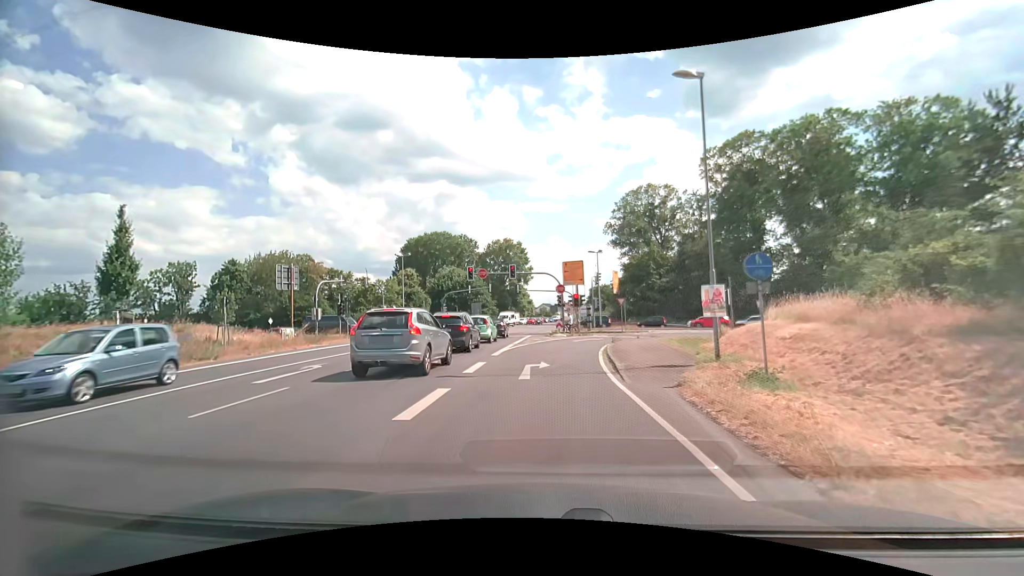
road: tertiary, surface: asphalt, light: Day
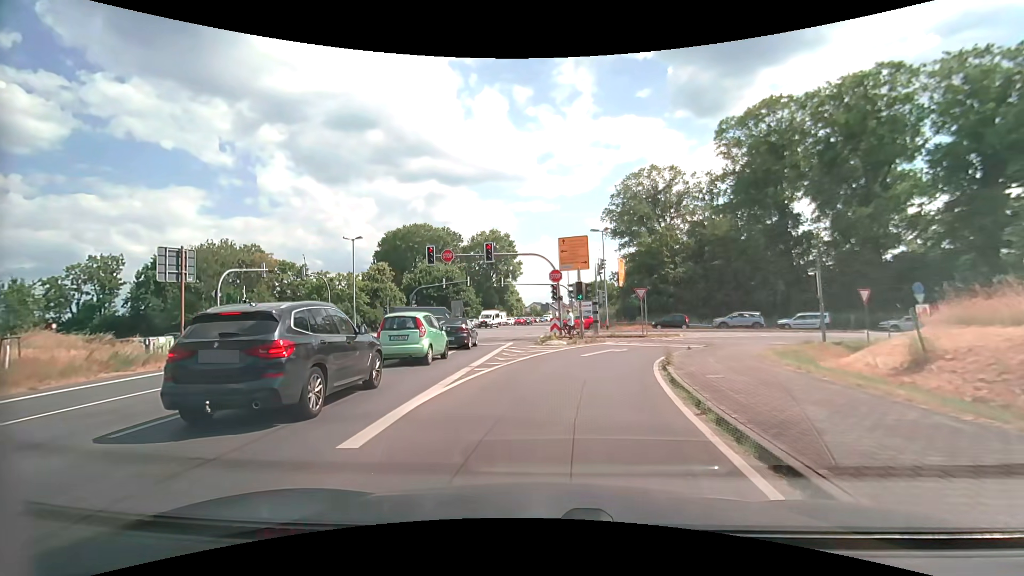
(0.0, +13.4) m; 0°
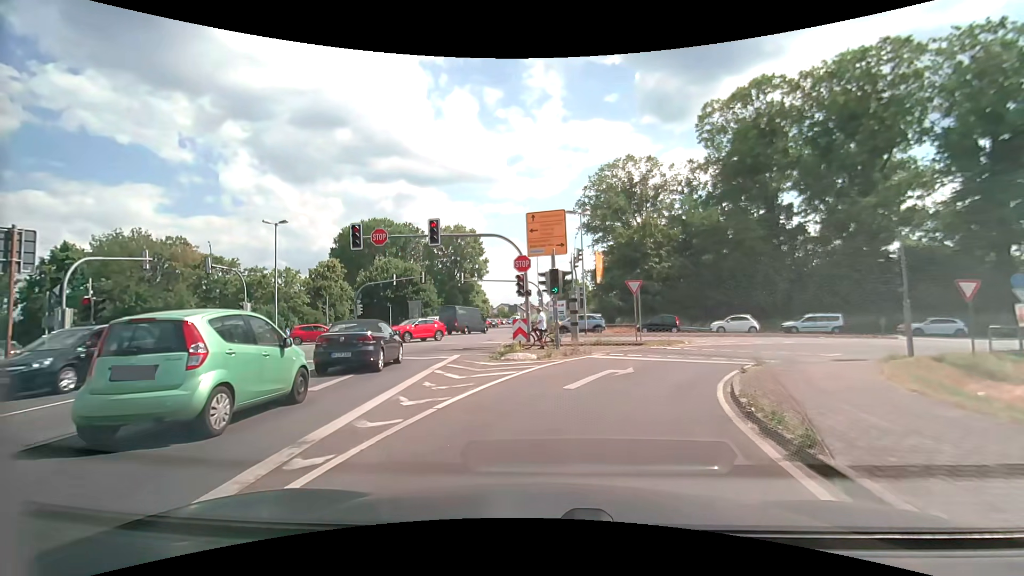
(+0.3, +8.5) m; +4°
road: tertiary_link
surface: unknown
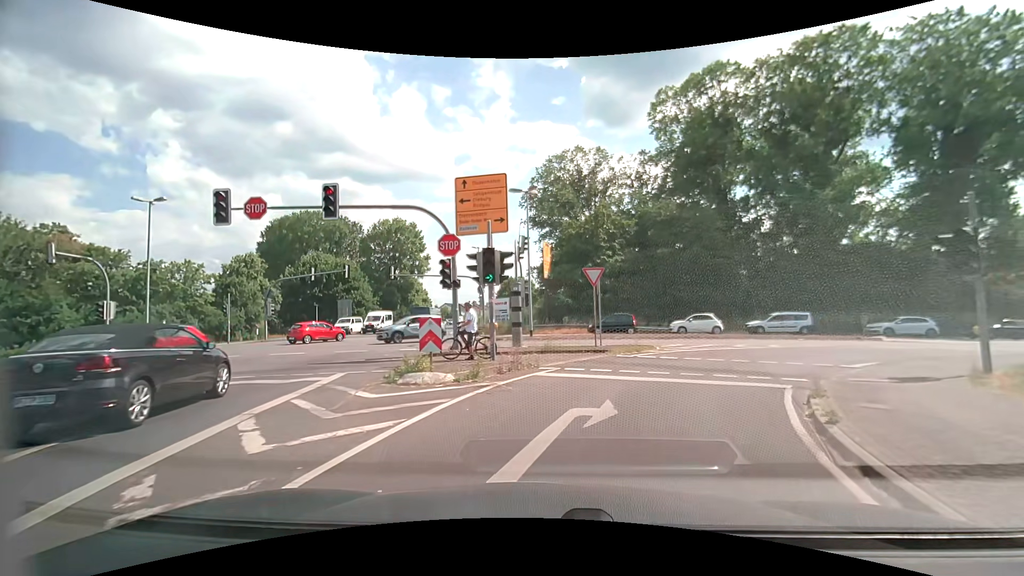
(+0.3, +6.2) m; +6°
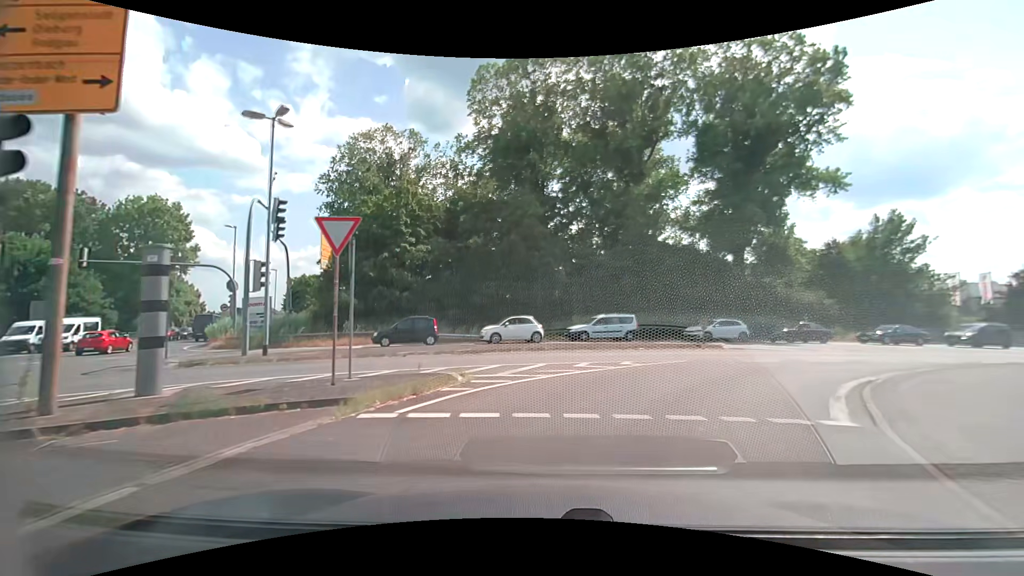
(+1.6, +10.1) m; +20°
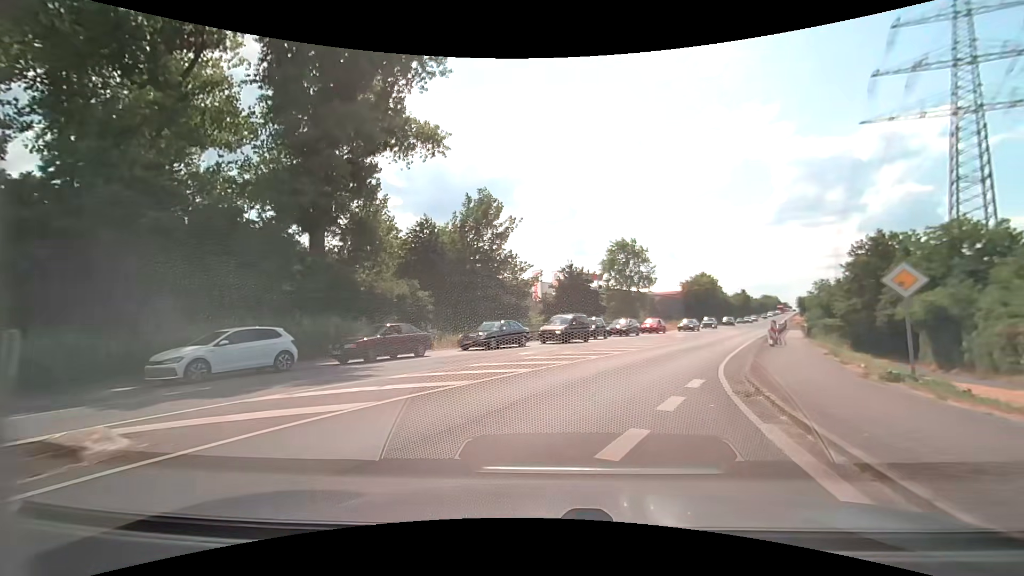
(+7.2, +16.8) m; +43°
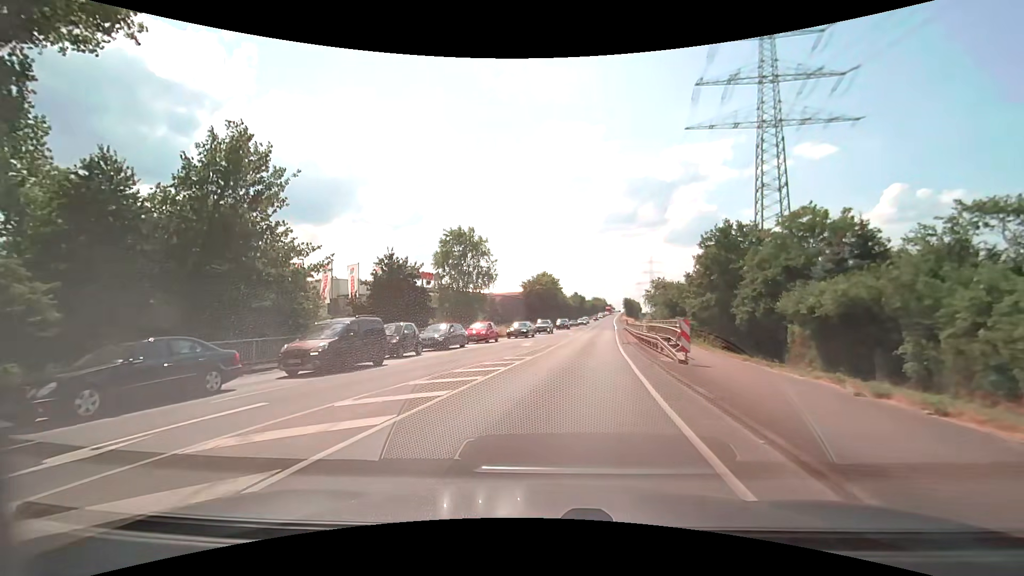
(+2.6, +13.5) m; +18°
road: secondary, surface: asphalt
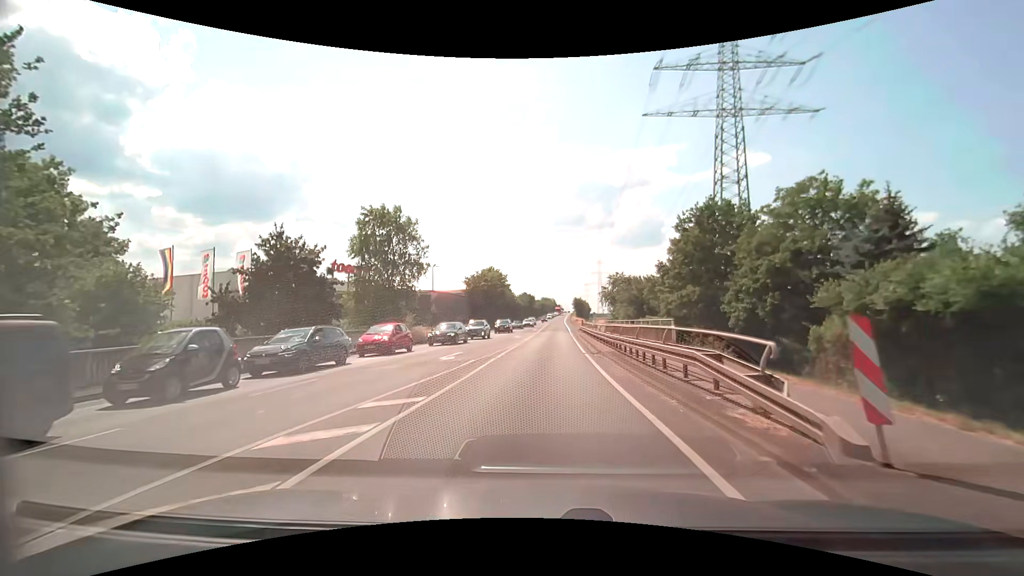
(+0.6, +10.9) m; +6°
(0, +10) (0, +20) (+1, +30) (+1, +40) (+2, +50) (+2, +60) (+2, +70) (+3, +80) (+3, +90) (+4, +100) m
